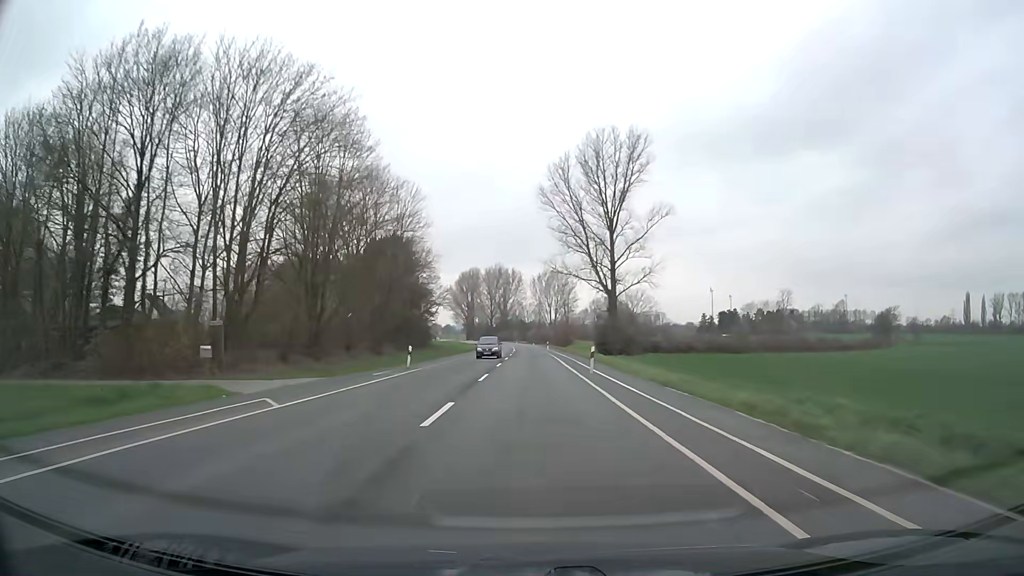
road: secondary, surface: asphalt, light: Day
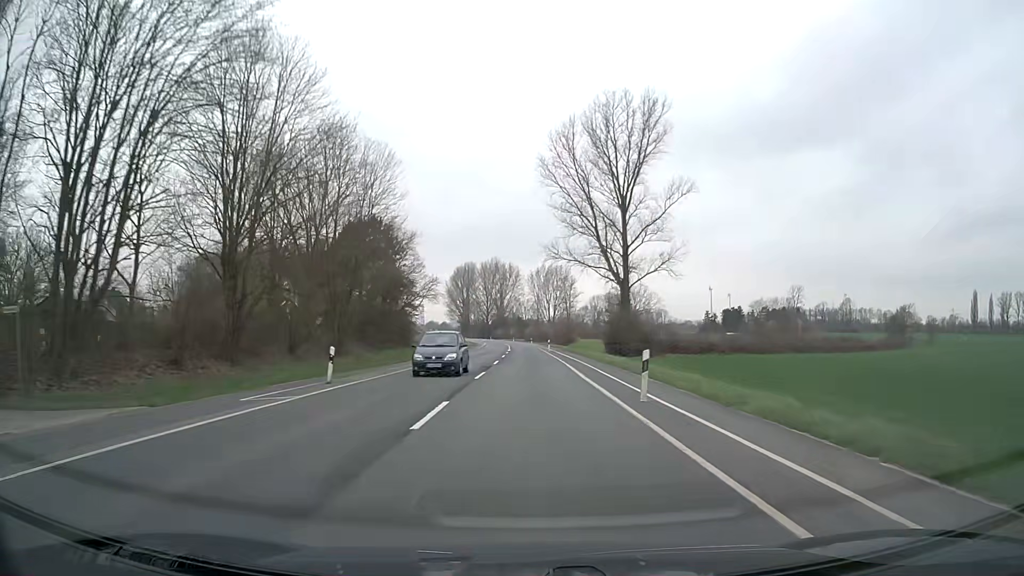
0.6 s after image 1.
(0.0, +12.6) m; 0°
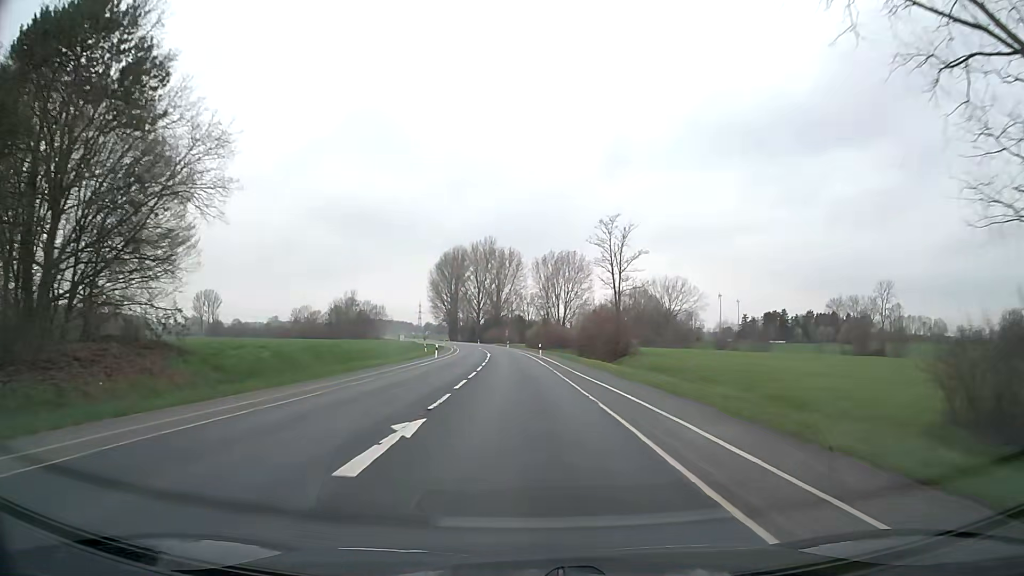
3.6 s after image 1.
(-0.1, +62.7) m; 0°
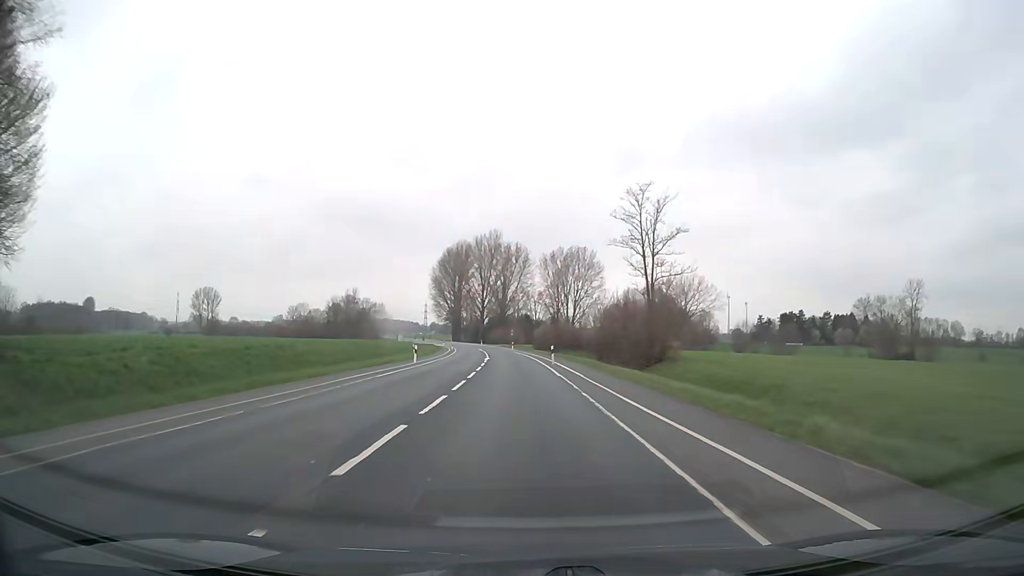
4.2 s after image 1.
(0.0, +12.5) m; -1°
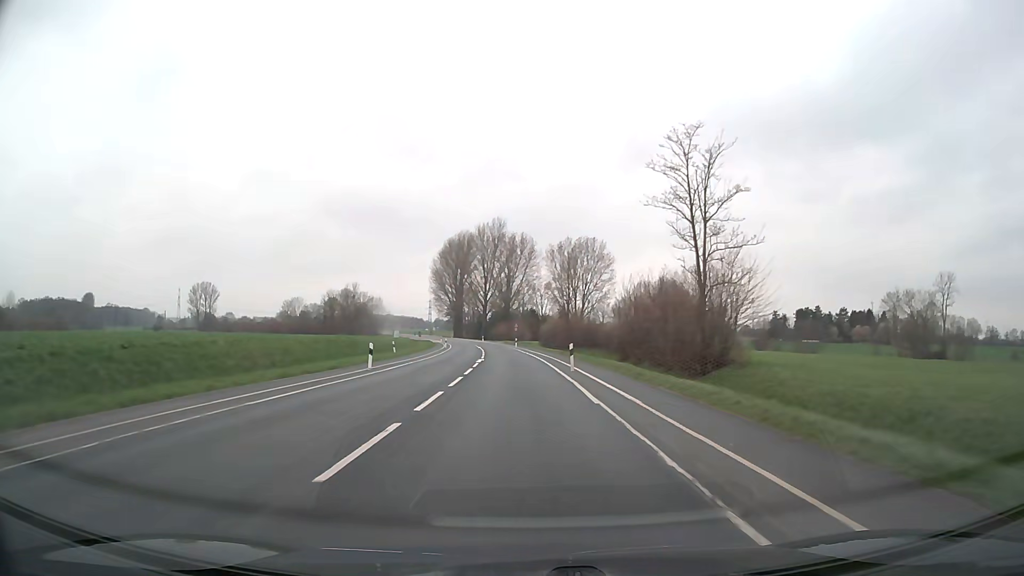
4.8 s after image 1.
(0.0, +12.5) m; 0°
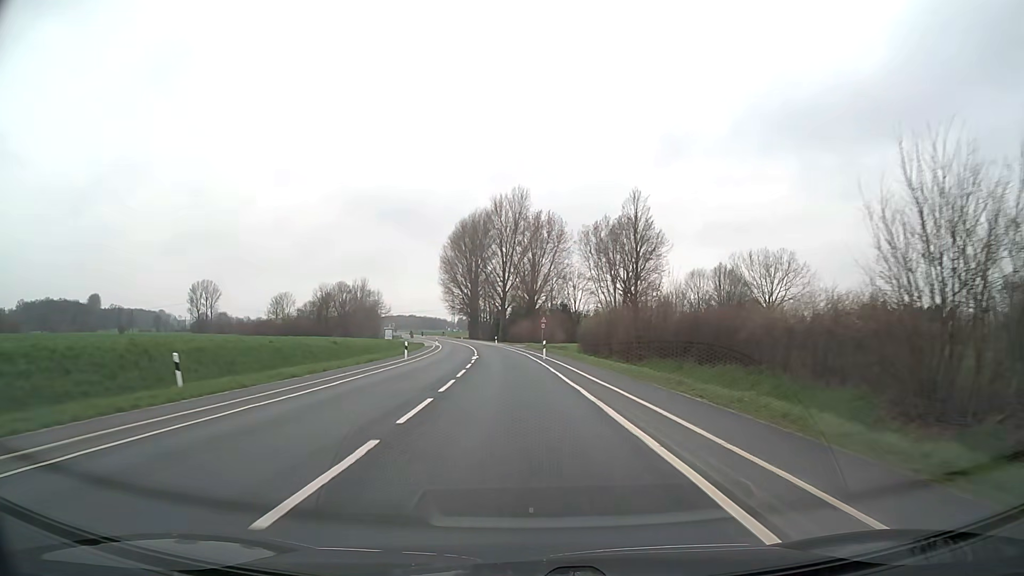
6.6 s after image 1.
(-0.8, +37.5) m; -2°
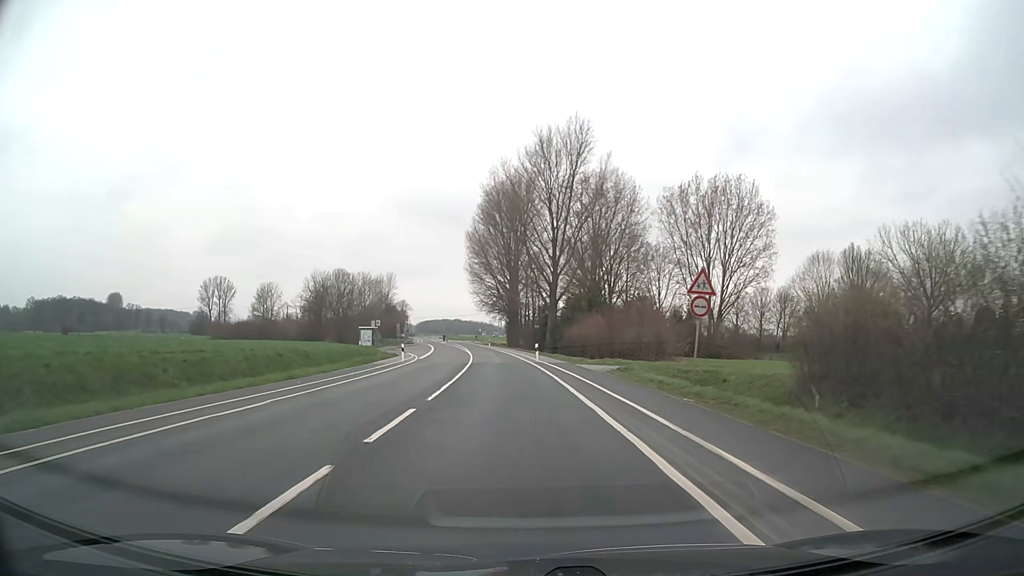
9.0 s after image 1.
(-2.0, +49.9) m; -4°
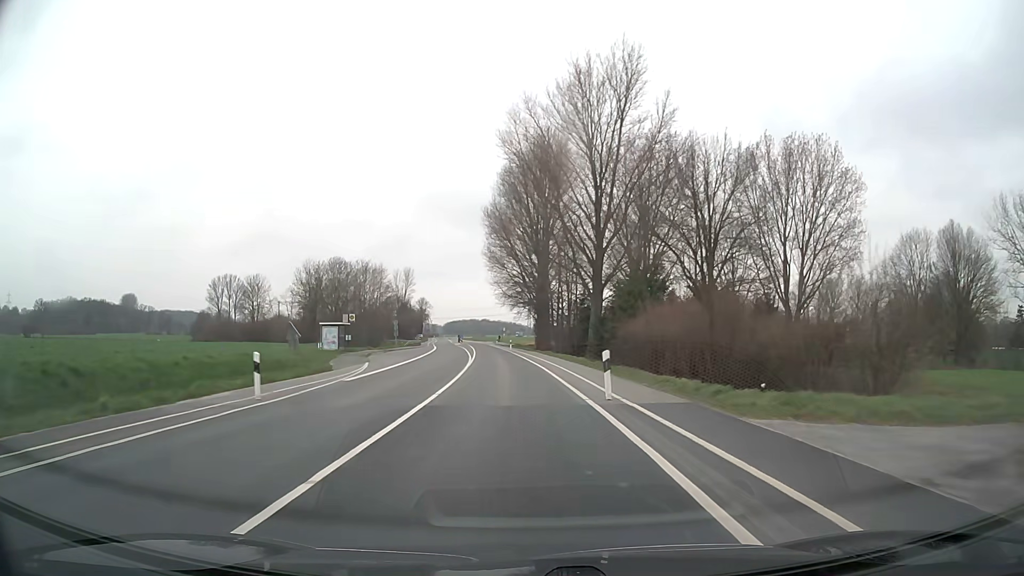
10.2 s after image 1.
(-0.5, +24.9) m; -2°
(0, +10) (0, +20) (-1, +30) (-1, +40) (-2, +50) (-3, +60) (-4, +70) (-5, +80) (-6, +90) (-7, +100) m
